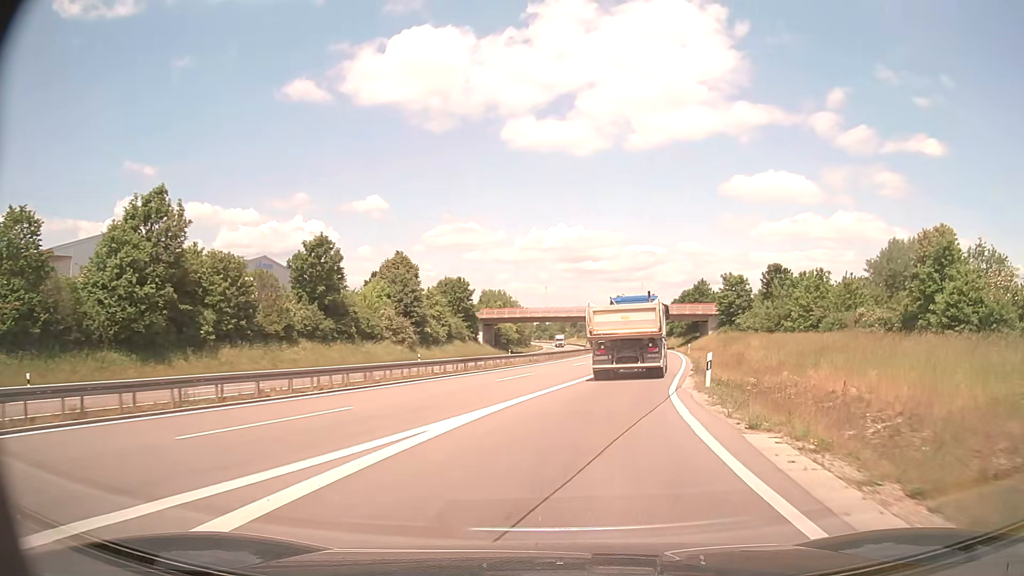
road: trunk_link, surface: asphalt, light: Day
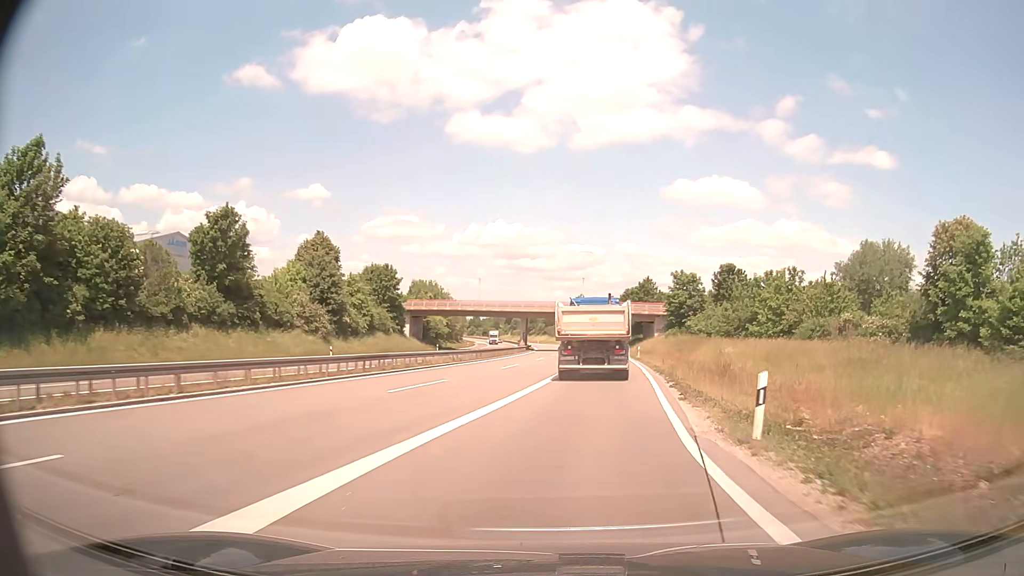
(+0.3, +9.0) m; +5°
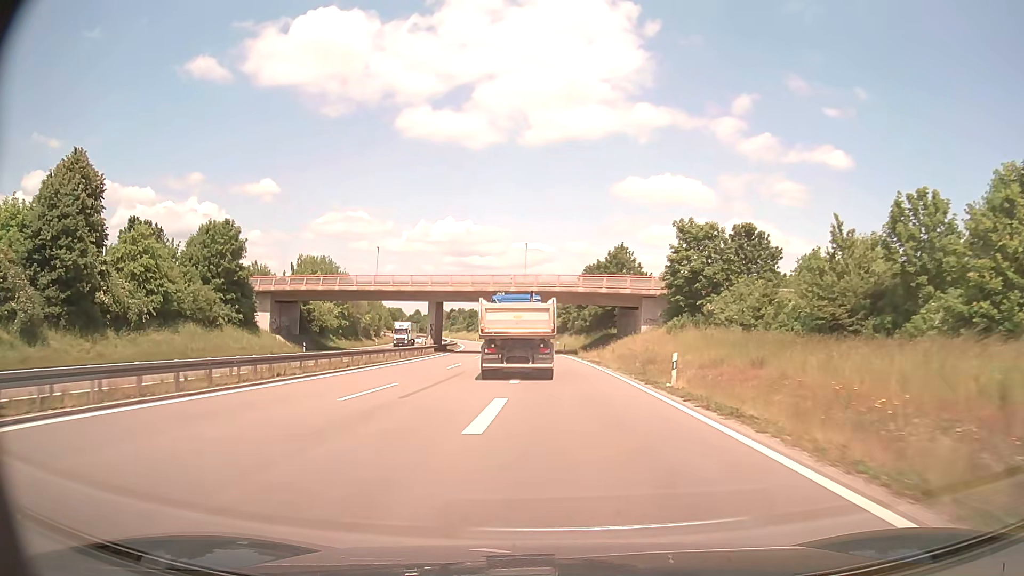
(+3.2, +39.6) m; +5°
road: trunk
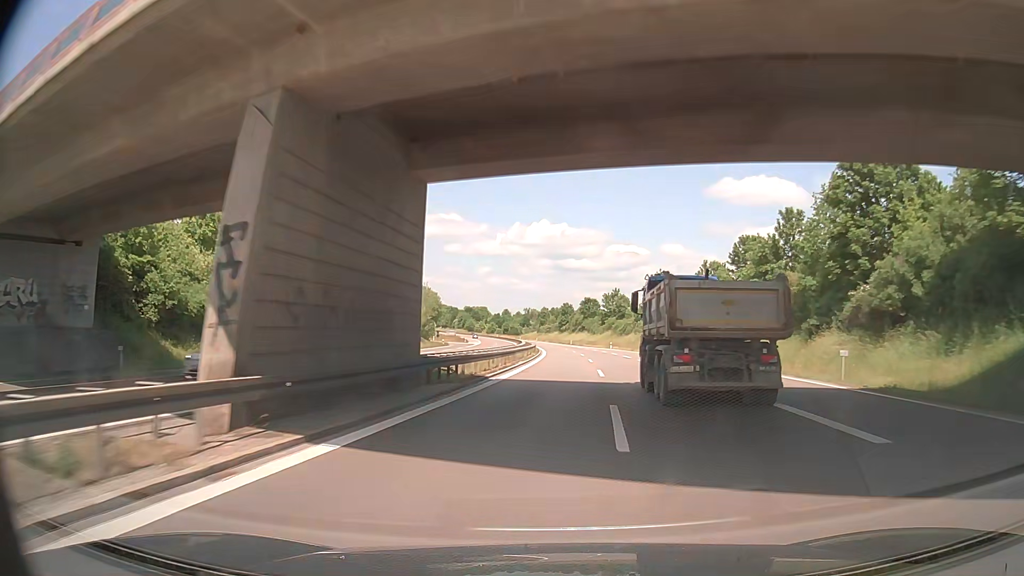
(-6.0, +62.0) m; -8°
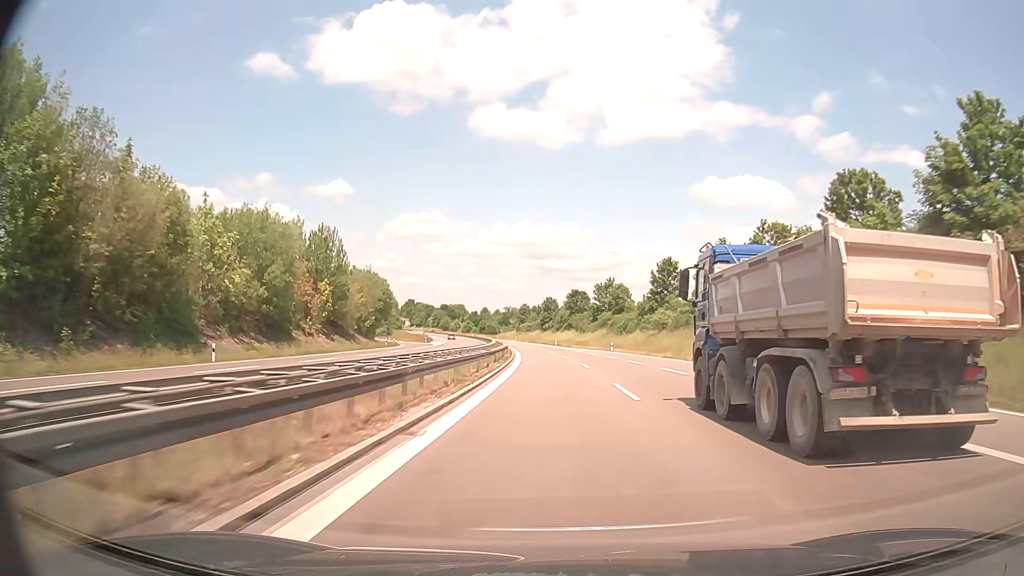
(+0.7, +29.3) m; +2°
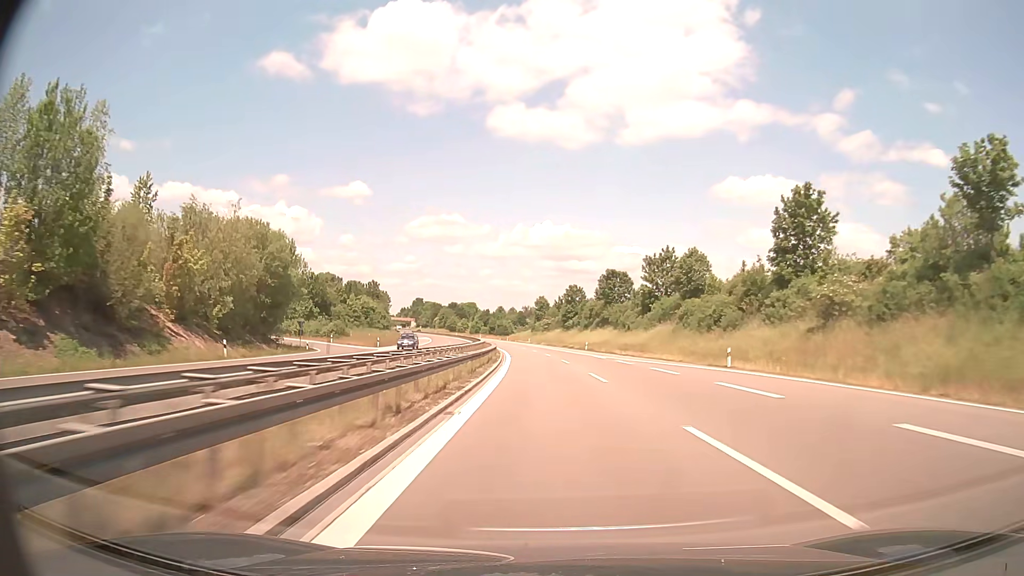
(-0.7, +47.8) m; -2°
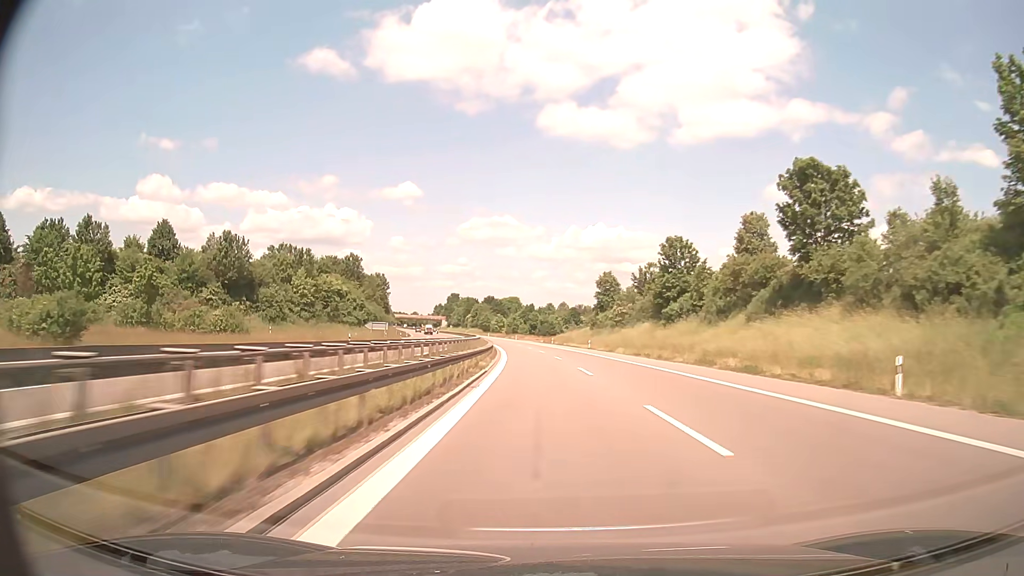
(-2.6, +69.7) m; -4°
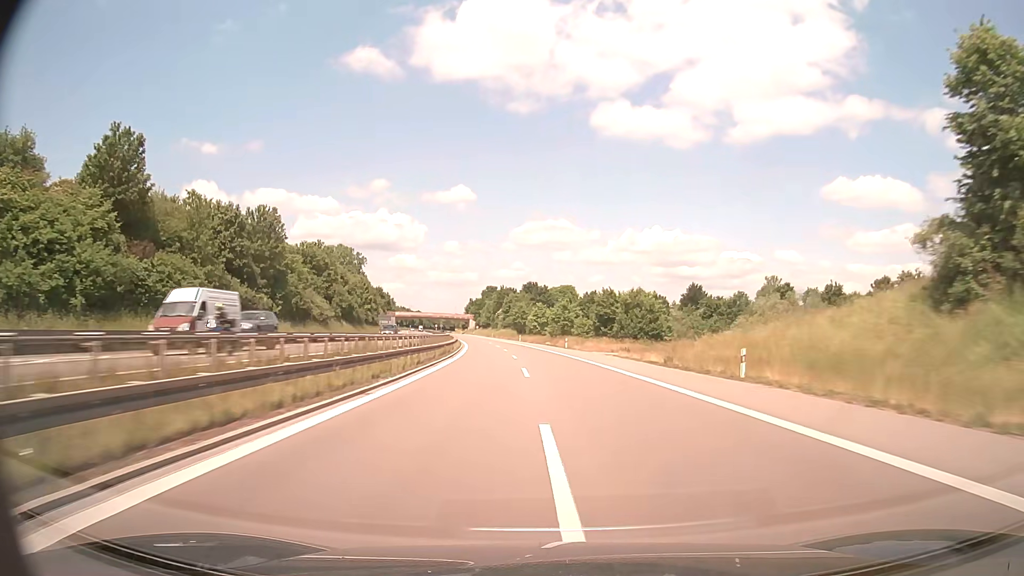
(-3.7, +94.1) m; -5°
(0, +10) (0, +20) (-1, +30) (-1, +40) (-1, +50) (-2, +60) (-3, +70) (-4, +80) (-5, +90) (-6, +100) m
